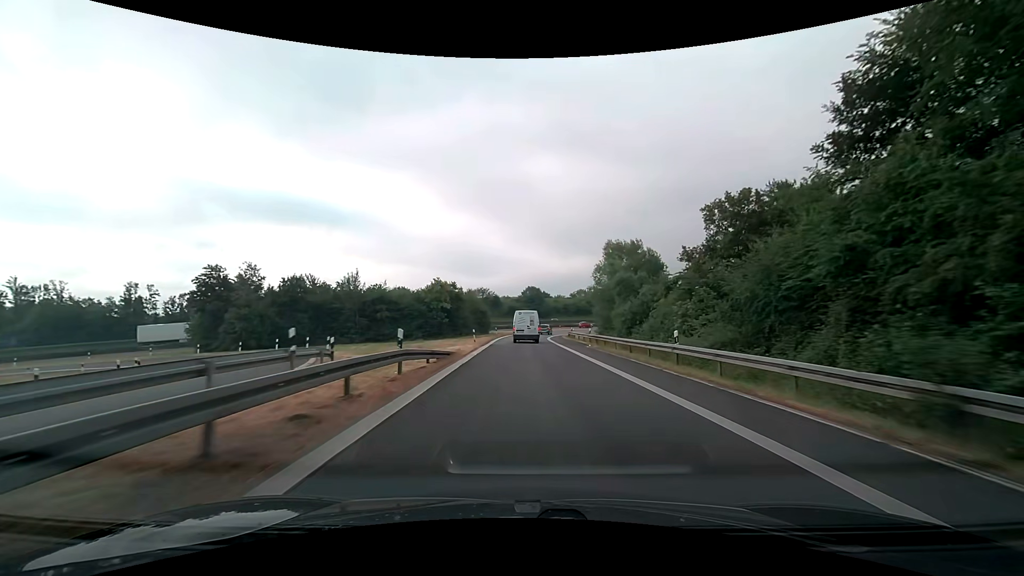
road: motorway_link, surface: asphalt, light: Day
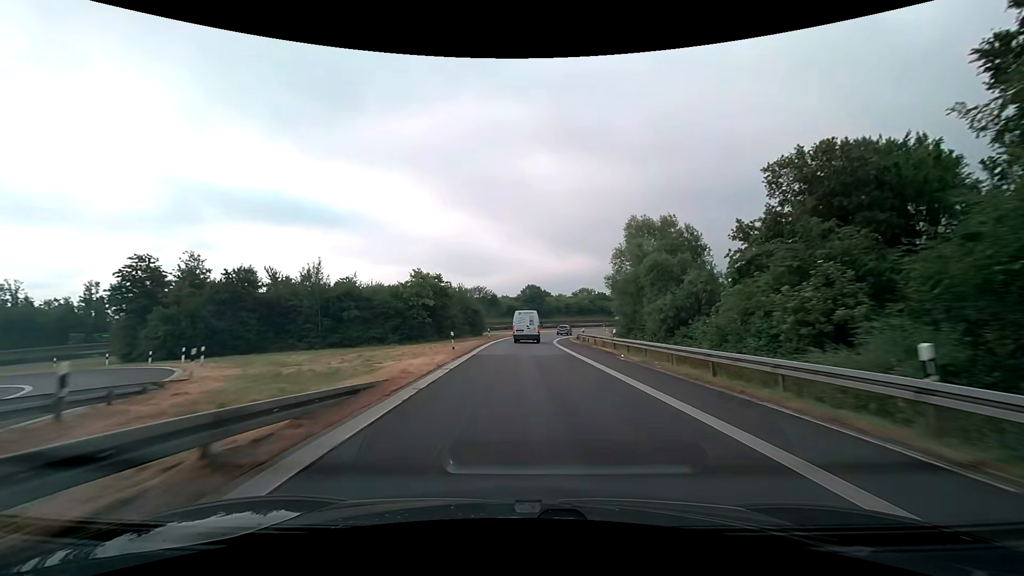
(0.0, +11.9) m; 0°
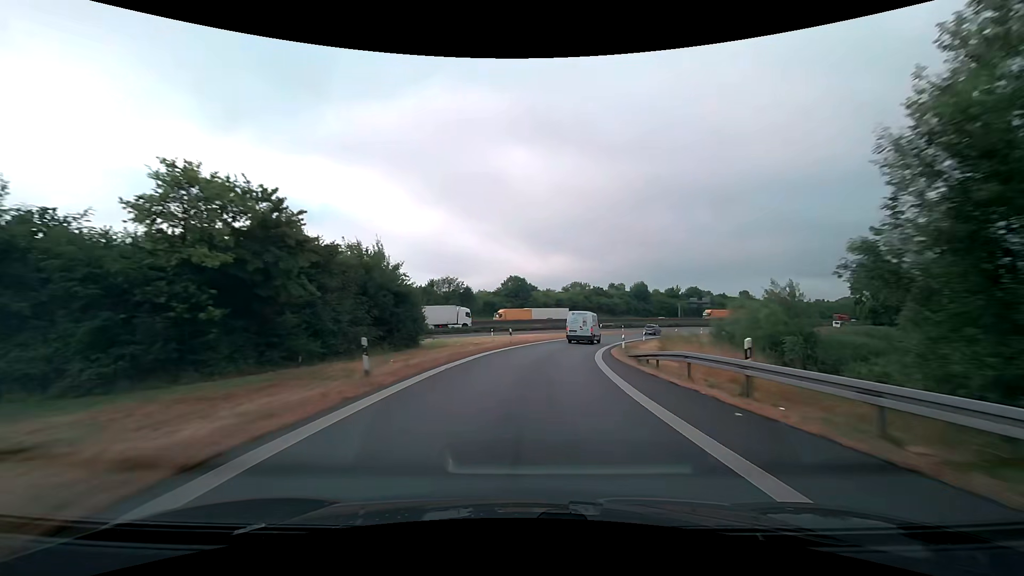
(+0.1, +36.3) m; +2°
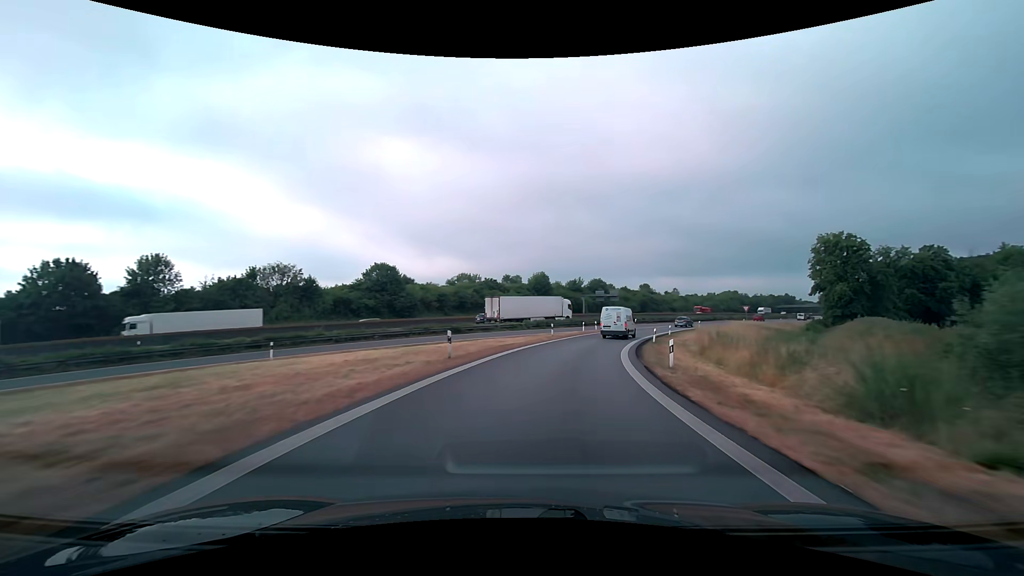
(+3.6, +36.7) m; +12°
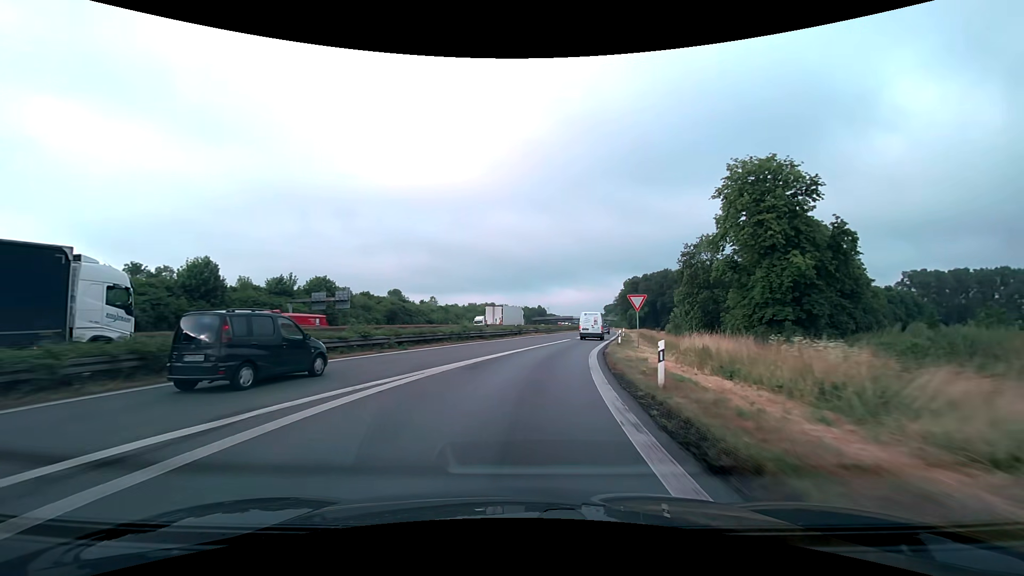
(+14.8, +57.4) m; +27°
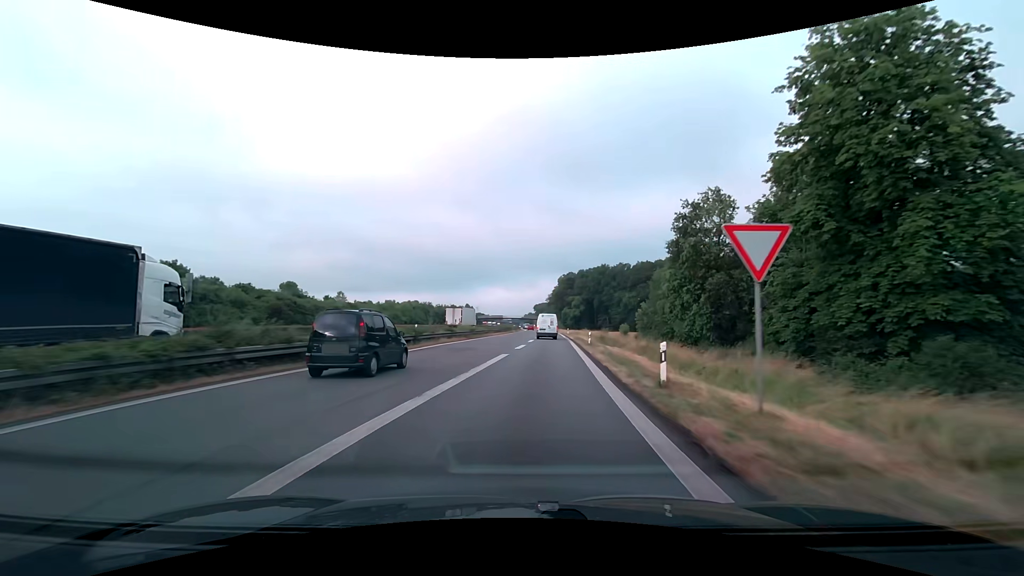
(+1.7, +23.2) m; +8°
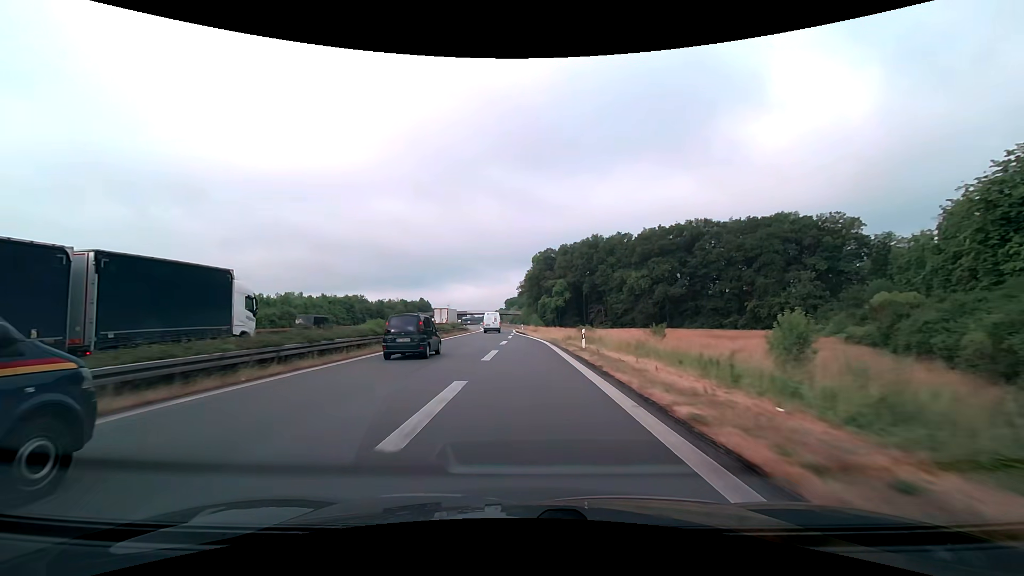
(+3.4, +59.3) m; +3°
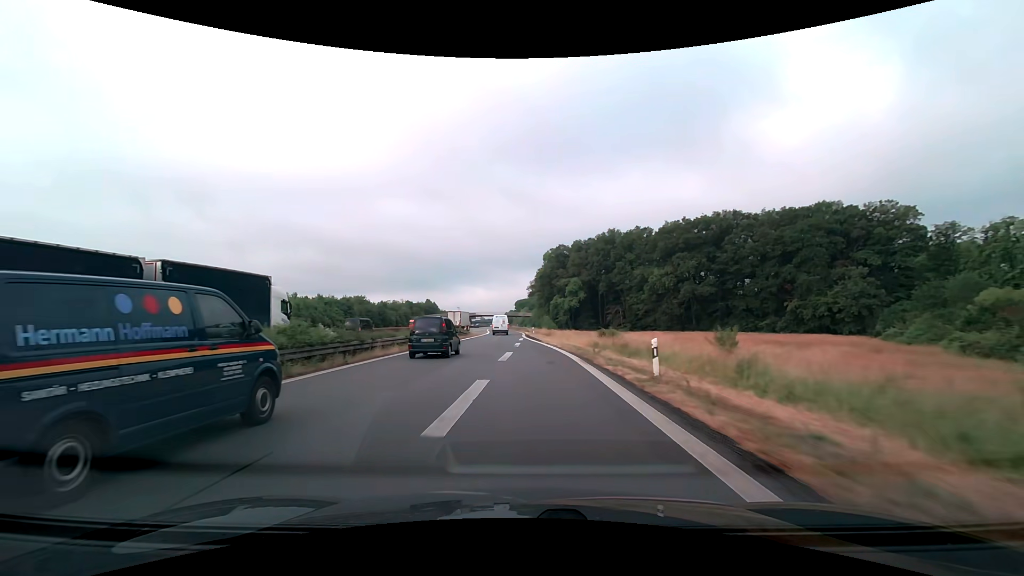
(-0.1, +11.2) m; -1°
(0, +10) (-1, +20) (-1, +30) (-2, +40) (-2, +50) (-3, +60) (-3, +70) (-4, +80) (-4, +90) (-5, +100) m
